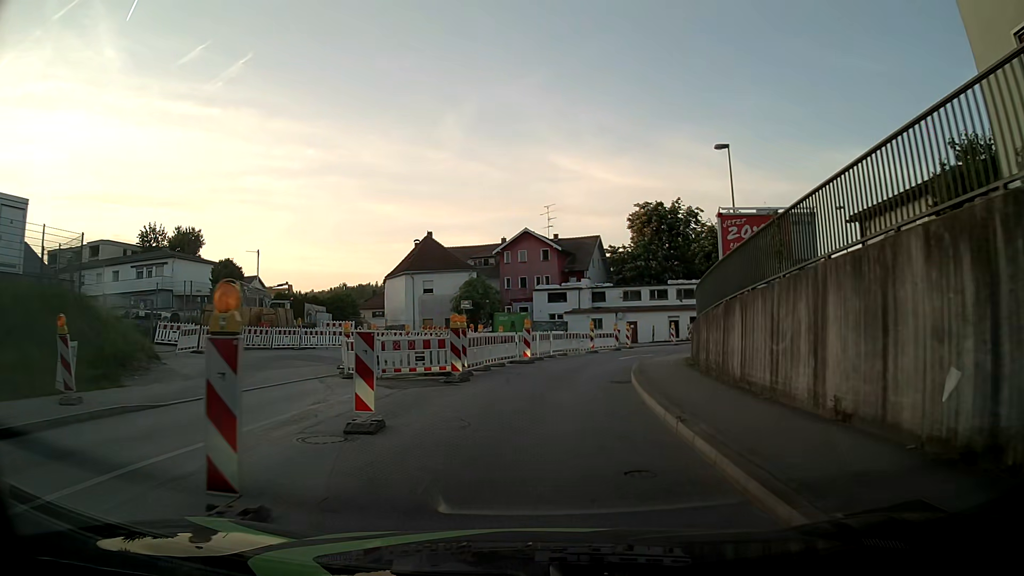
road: tertiary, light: Day
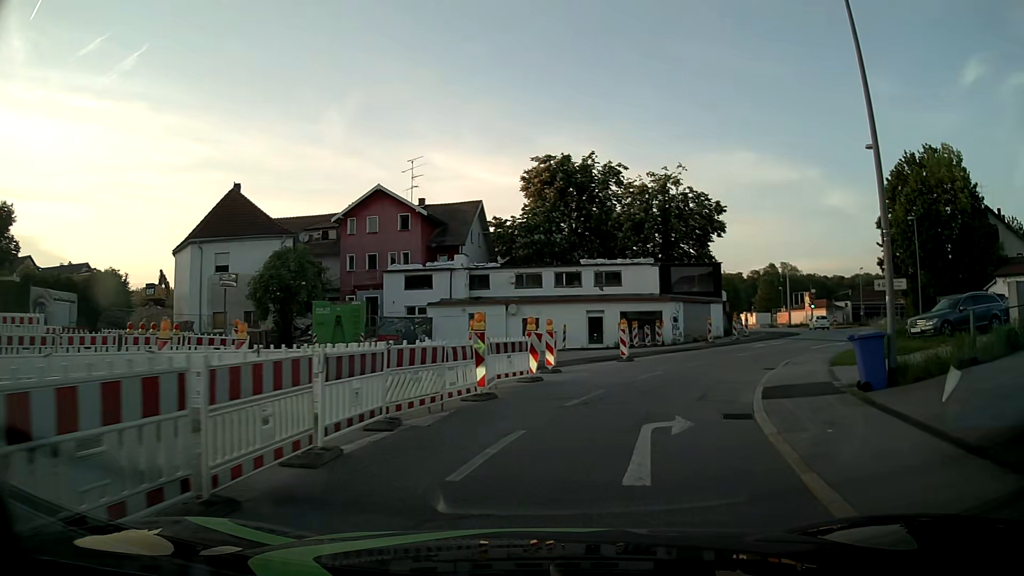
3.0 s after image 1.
(+1.8, +22.2) m; +12°
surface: asphalt
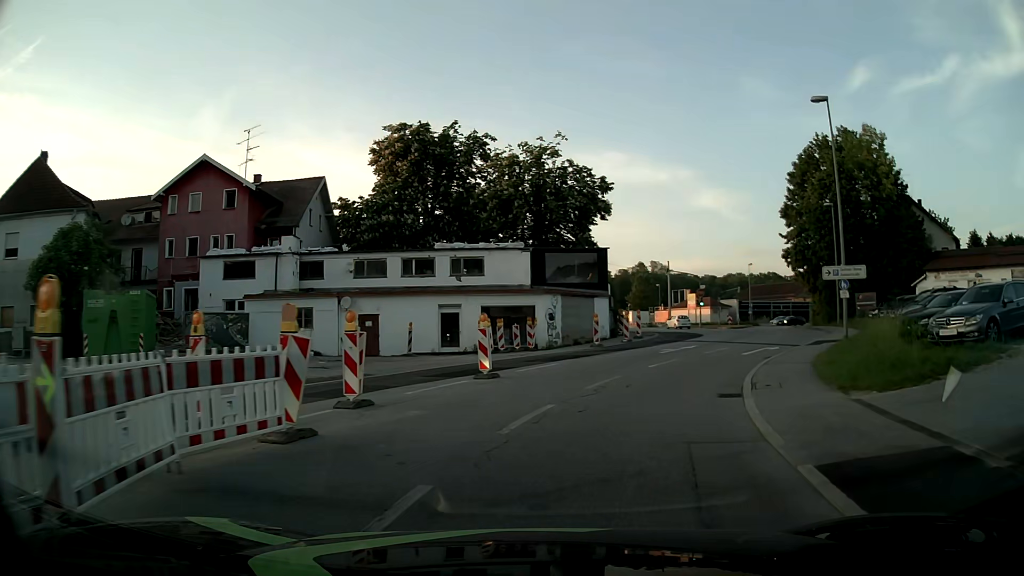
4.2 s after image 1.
(+0.9, +8.9) m; +12°
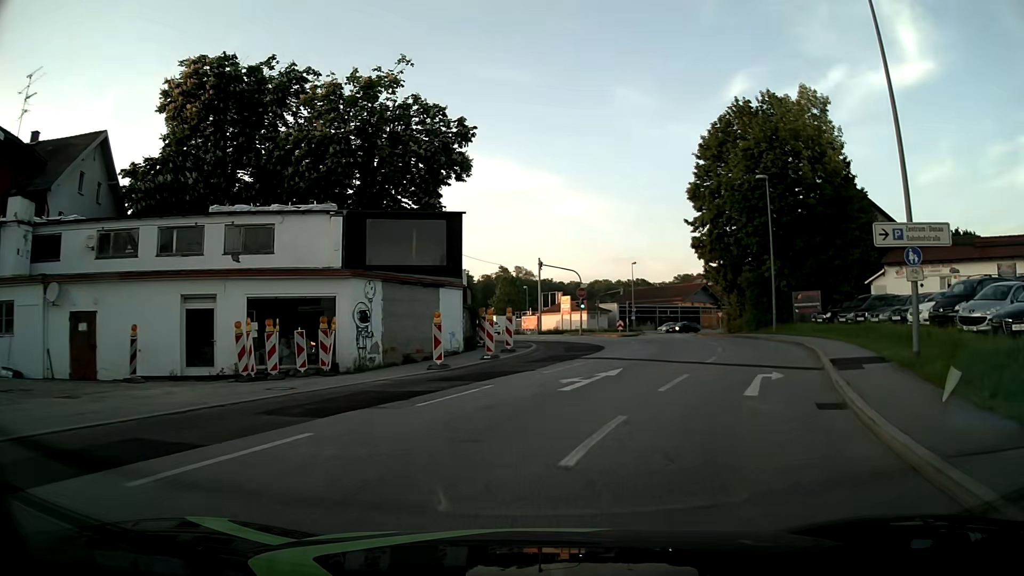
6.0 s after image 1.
(+1.5, +13.9) m; +12°
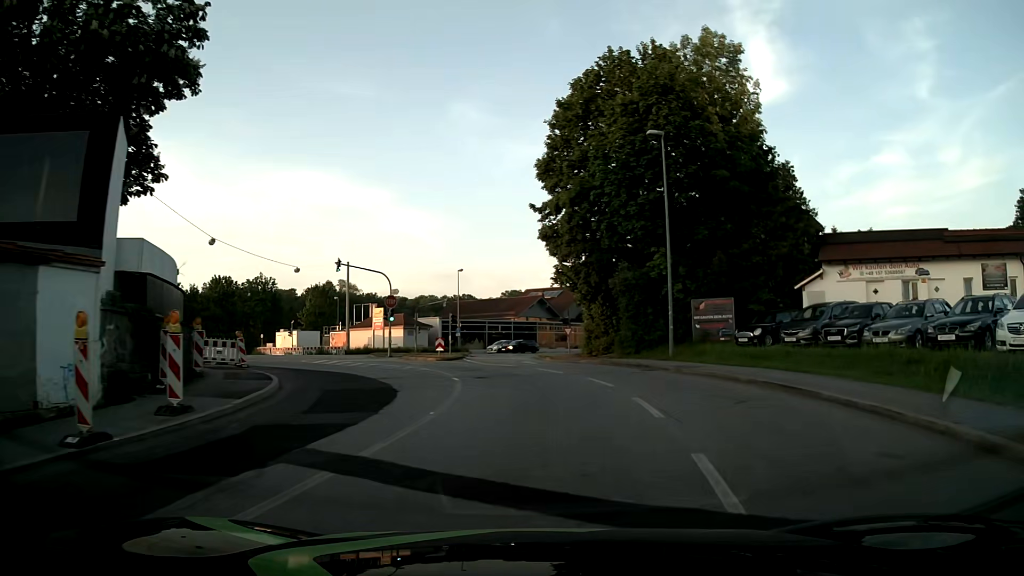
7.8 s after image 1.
(+1.7, +14.2) m; +15°
